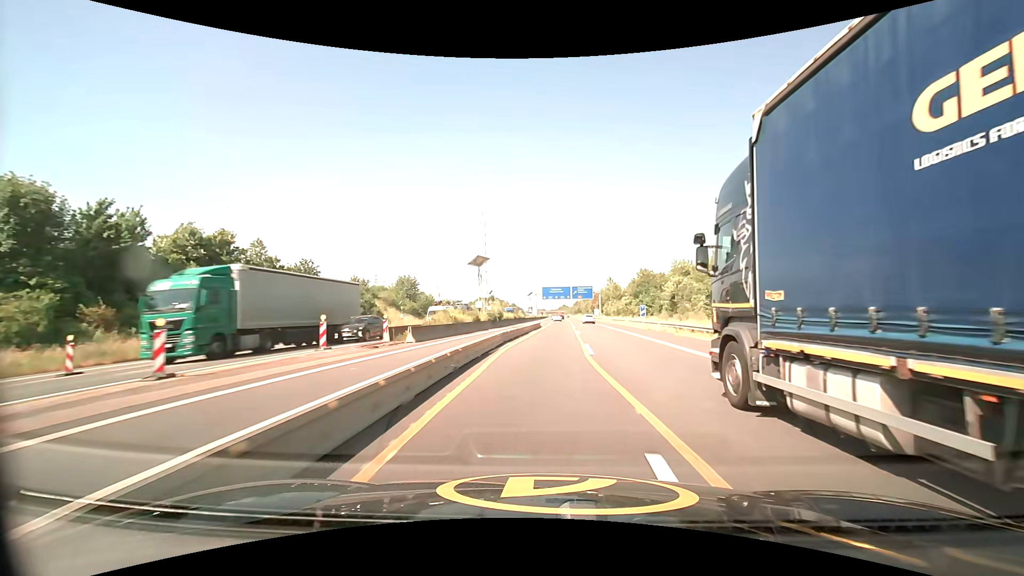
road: motorway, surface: asphalt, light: Day
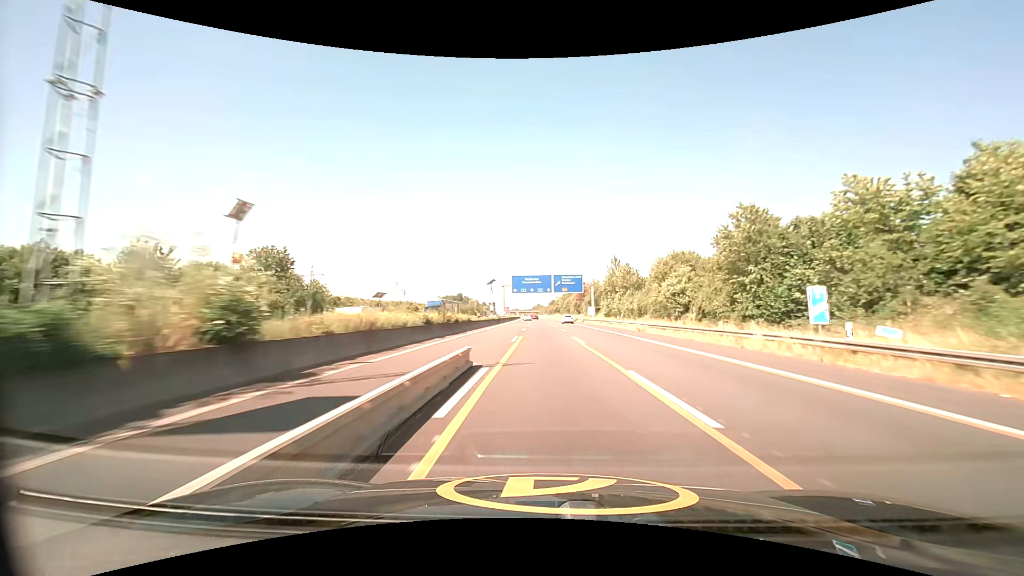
(+1.0, +46.8) m; +3°
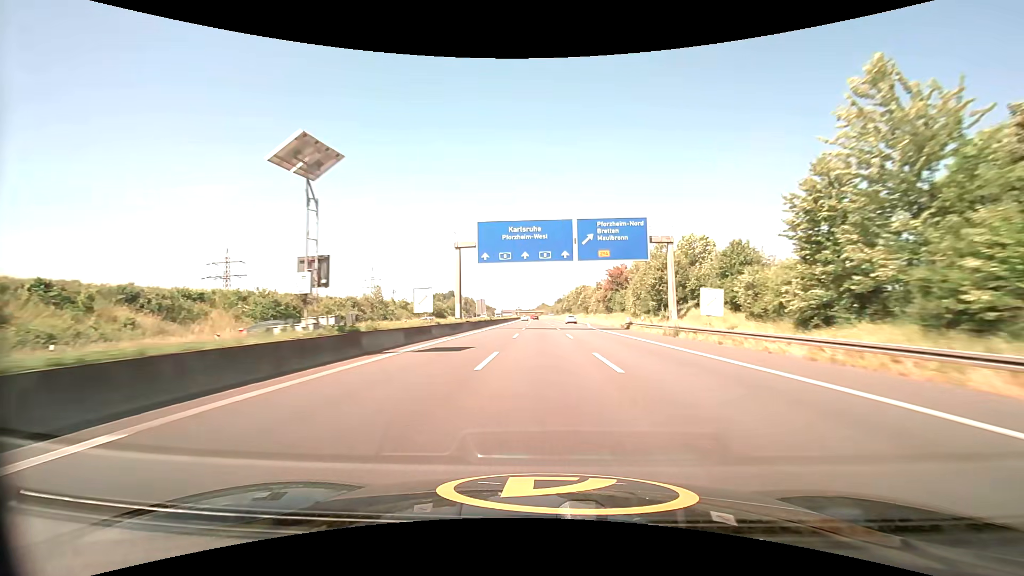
(-0.1, +66.4) m; 0°
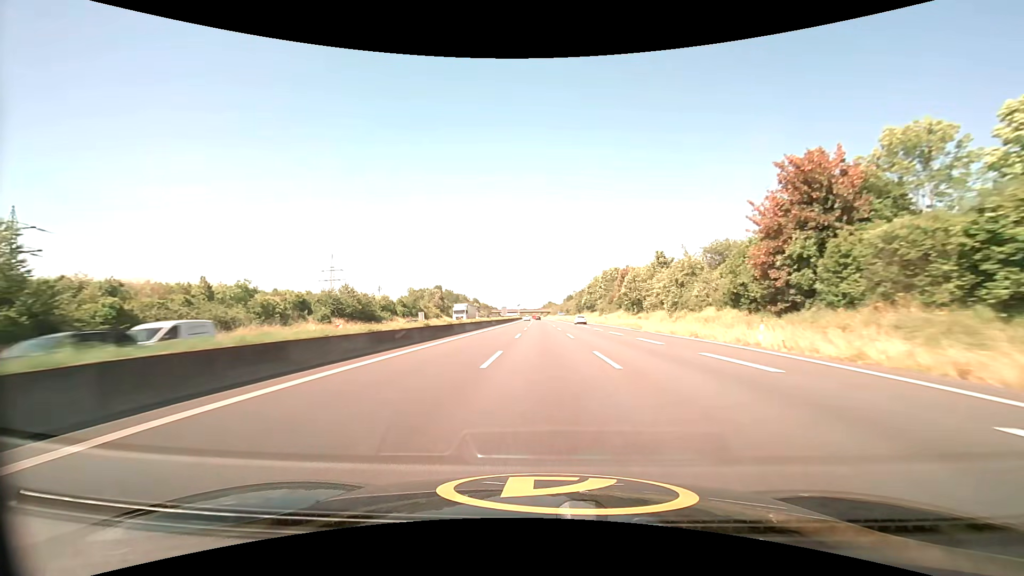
(-0.5, +71.4) m; -1°
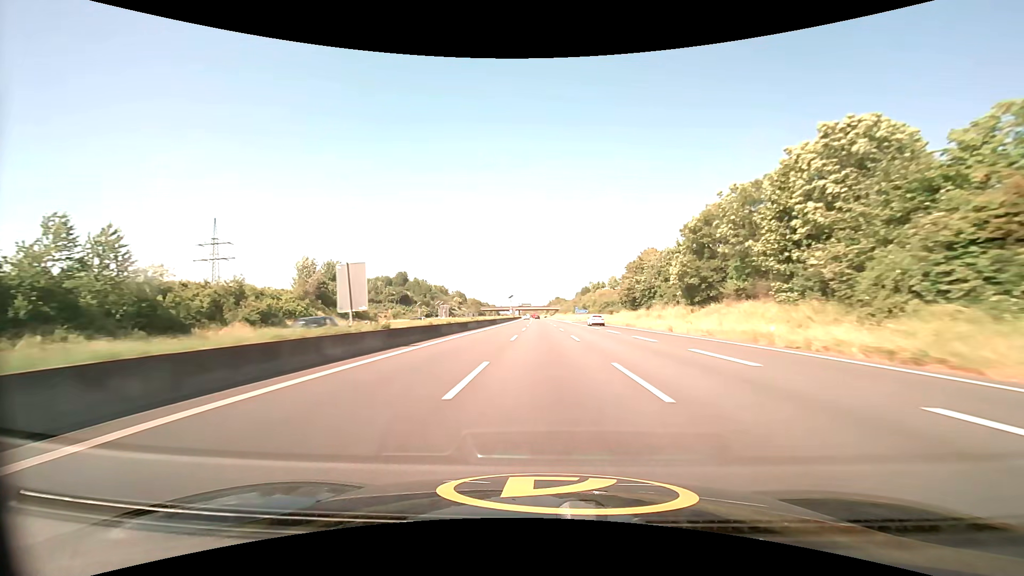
(-0.5, +94.8) m; -1°
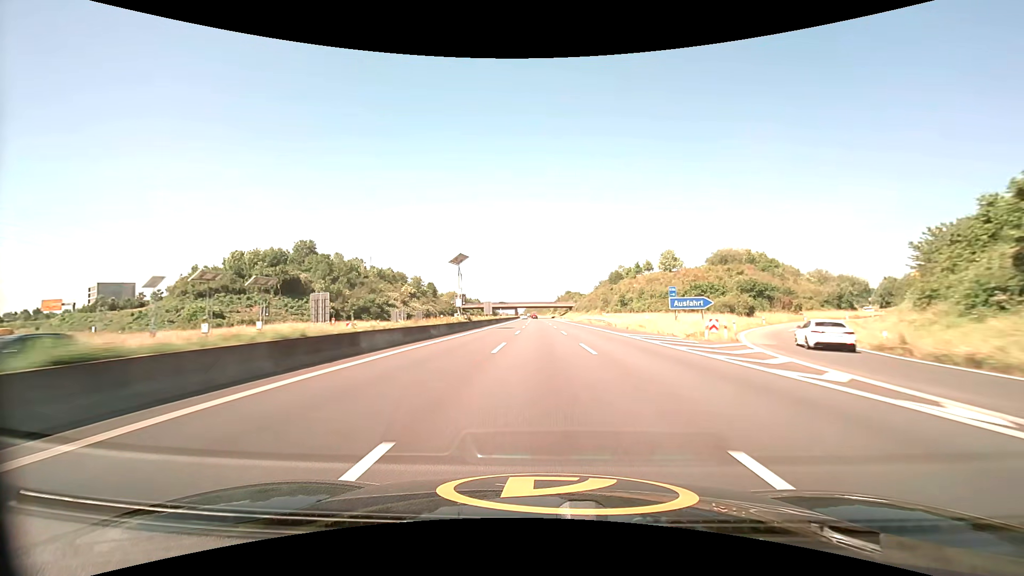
(-0.6, +98.7) m; -1°
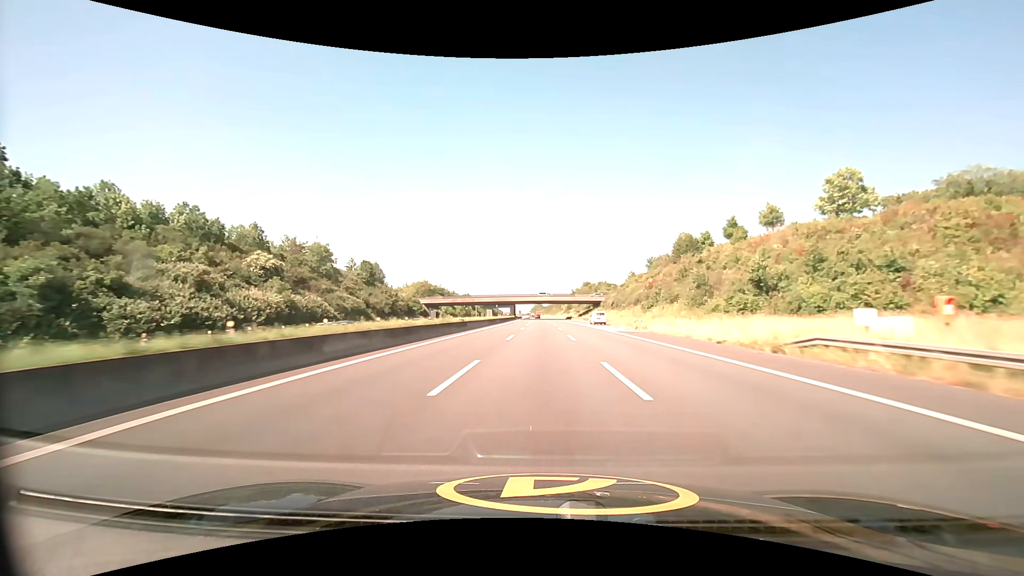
(-0.4, +81.0) m; -1°
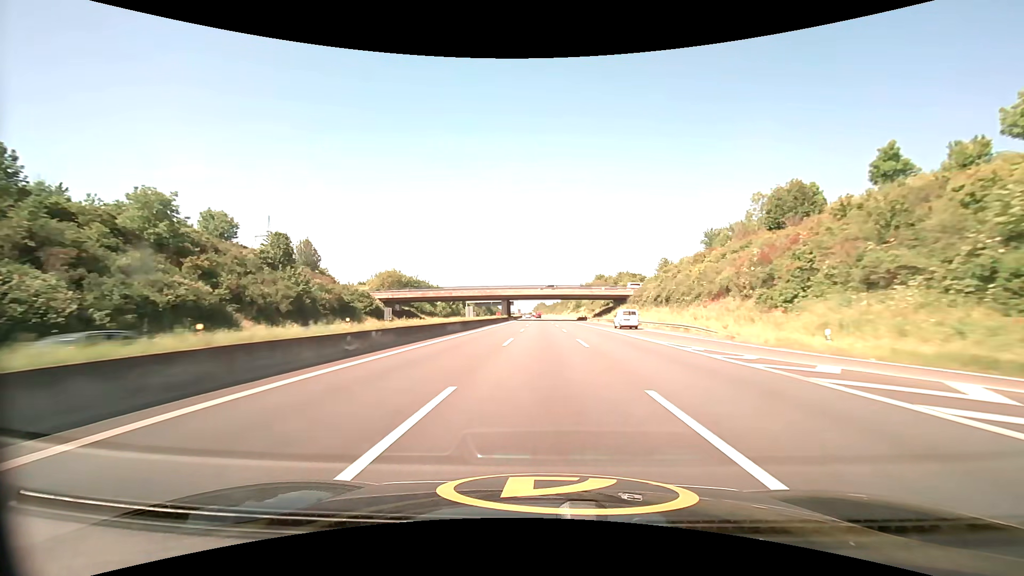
(-0.1, +41.0) m; 0°
(0, +10) (0, +20) (0, +30) (0, +40) (0, +50) (0, +60) (0, +70) (0, +80) (0, +90) (0, +100) m
